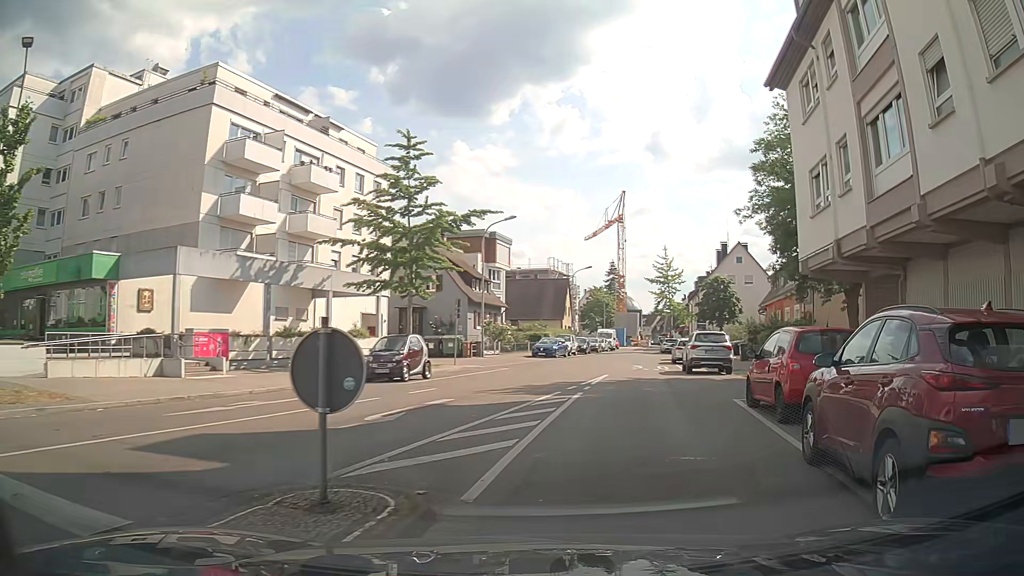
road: residential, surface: asphalt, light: Day
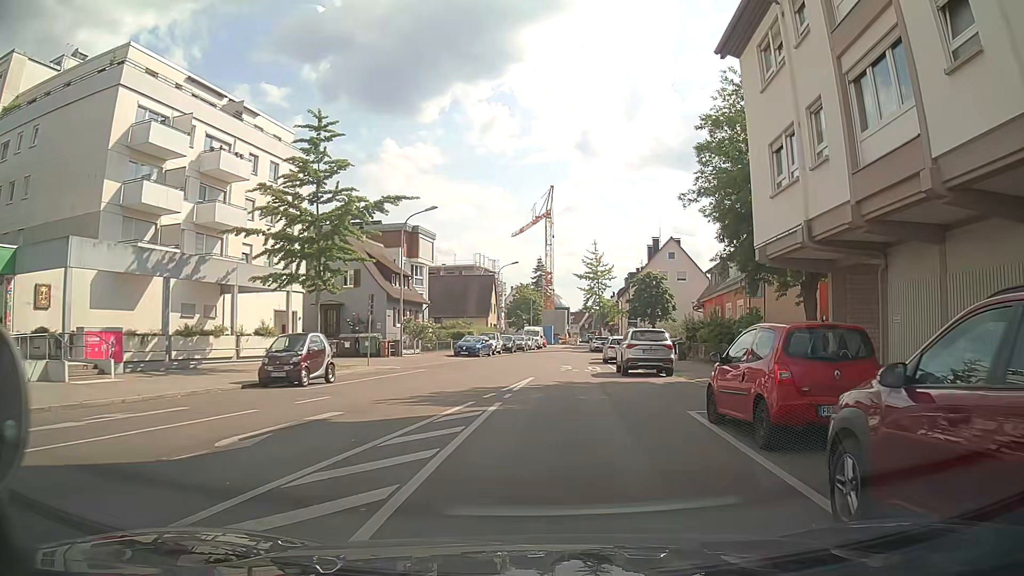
(0.0, +2.8) m; +4°
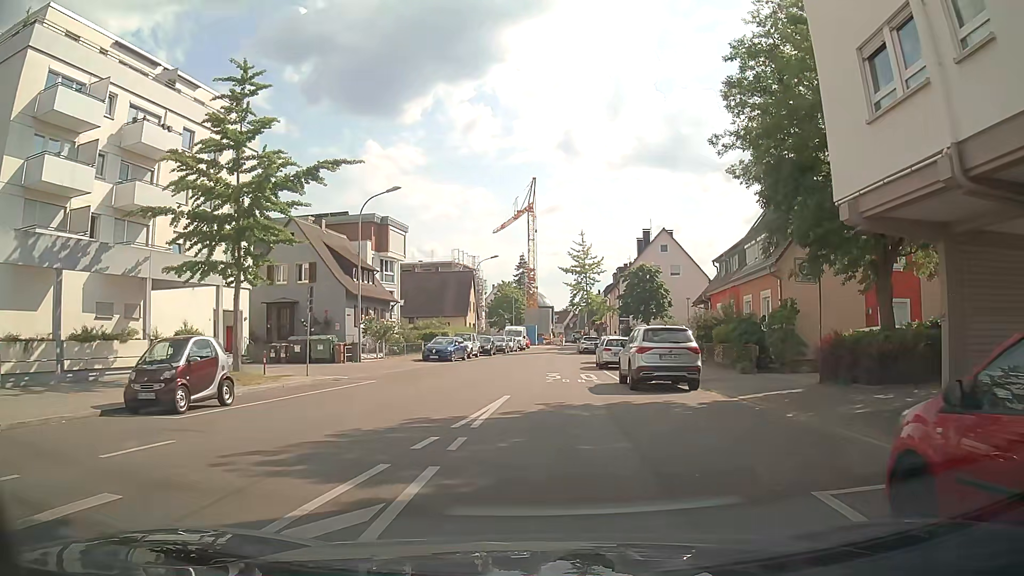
(+0.2, +6.3) m; +4°
